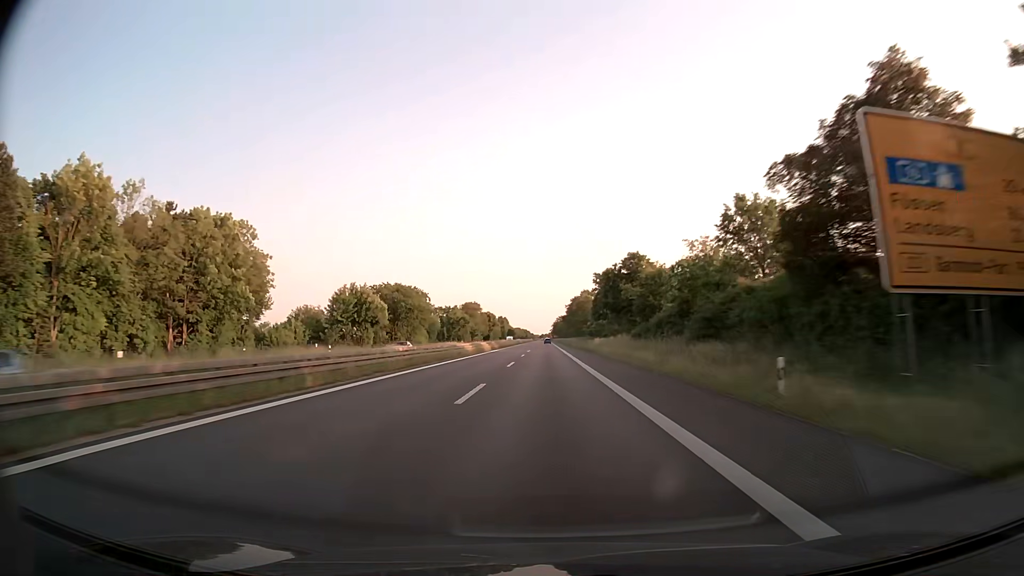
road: trunk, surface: asphalt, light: Day
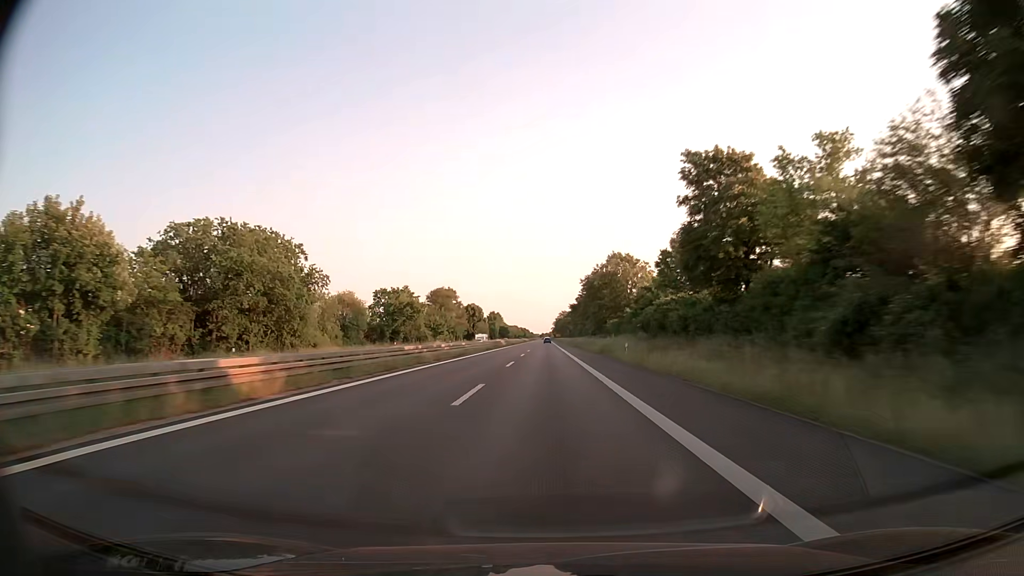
(0.0, +72.4) m; 0°
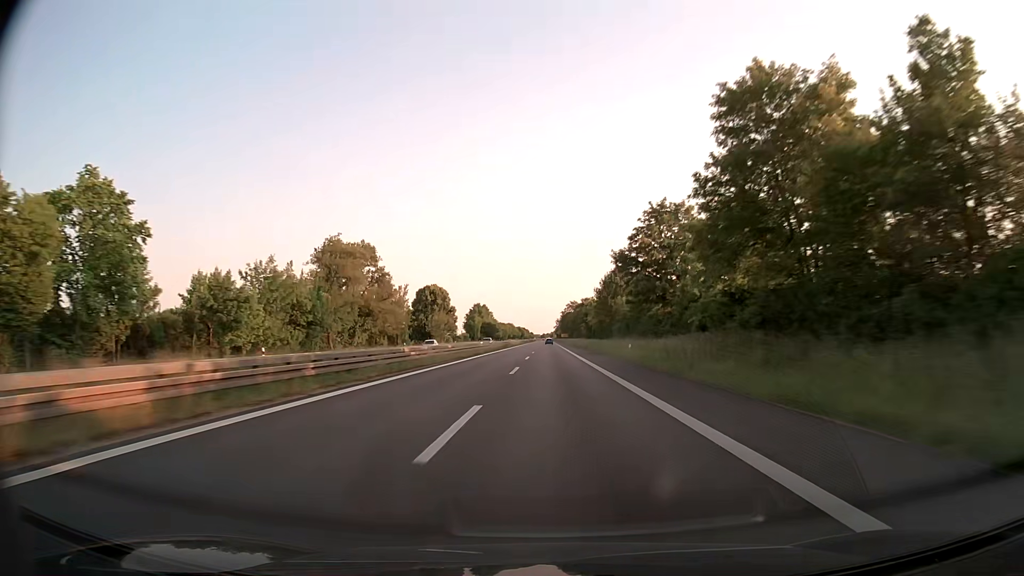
(-0.5, +96.3) m; 0°
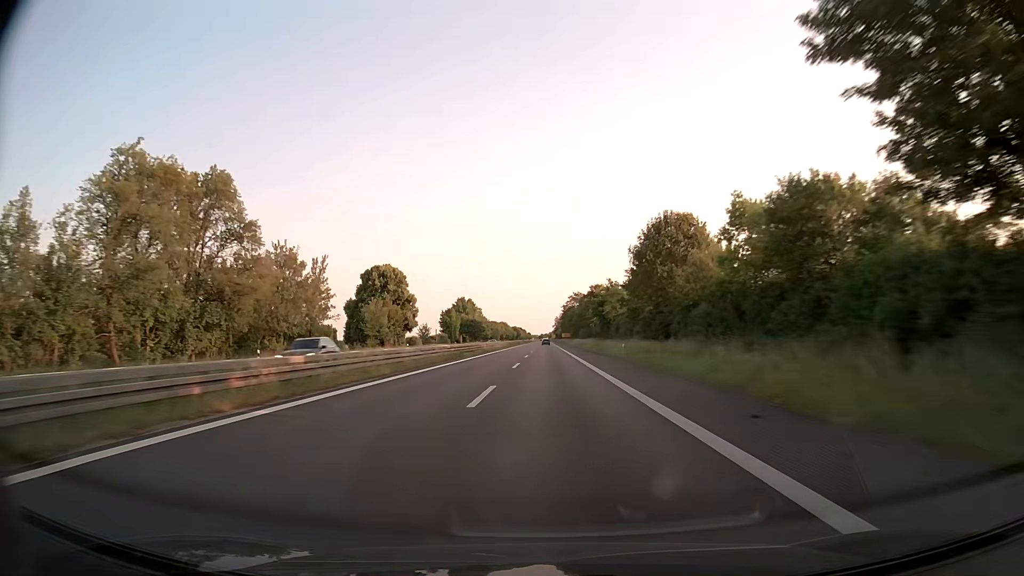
(+0.3, +48.0) m; +1°
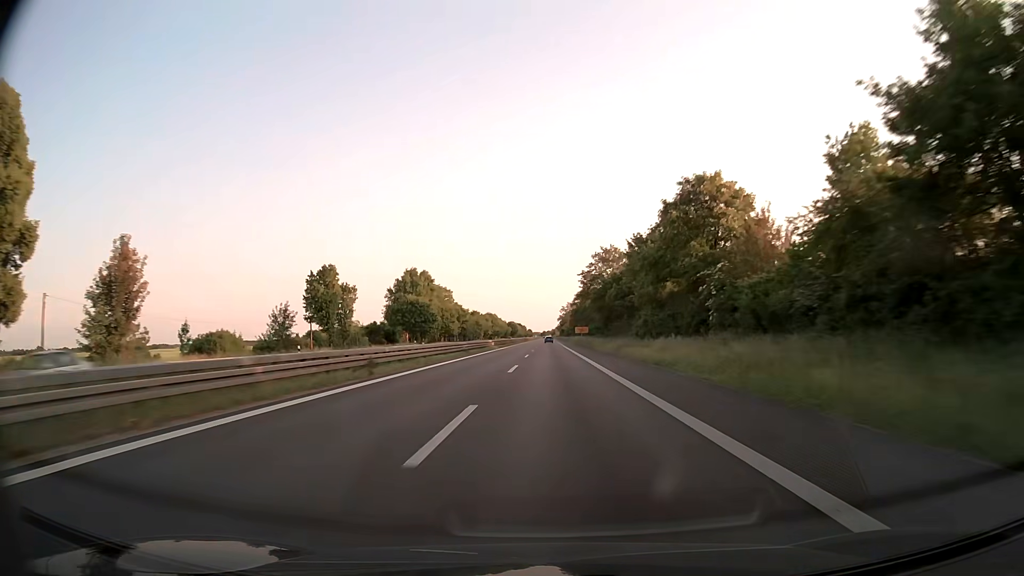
(-0.7, +96.3) m; -1°
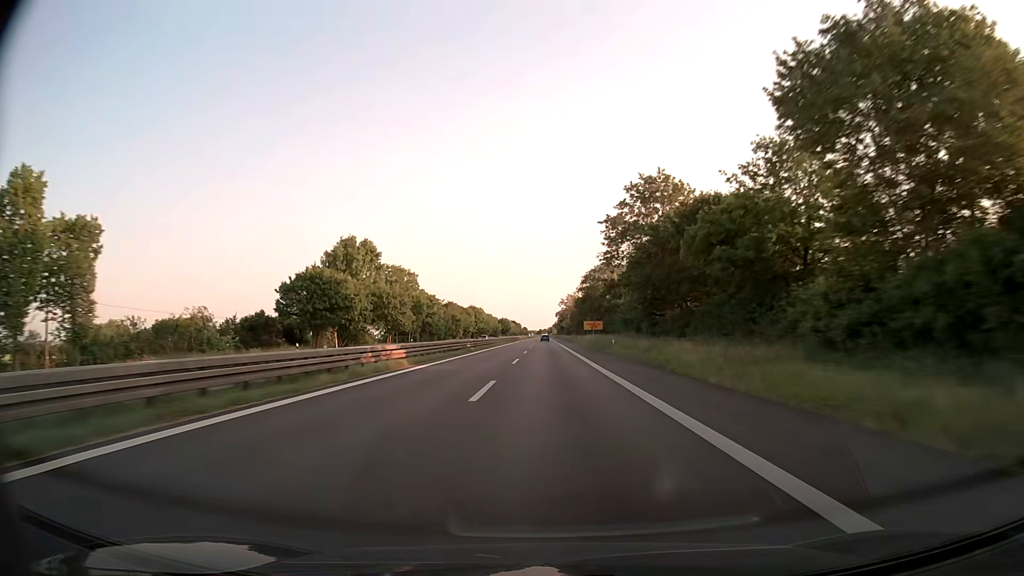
(+0.1, +47.3) m; 0°
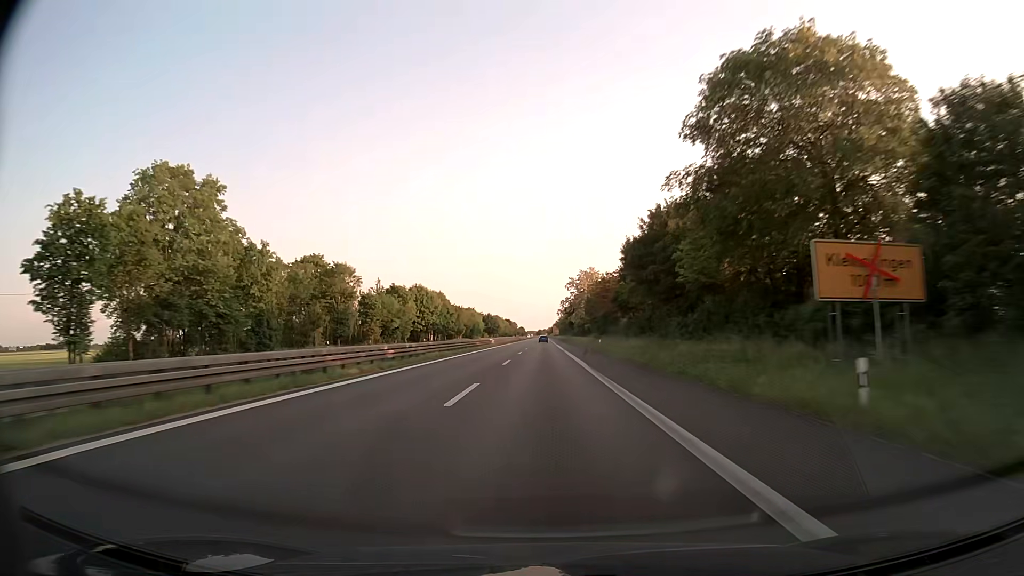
(+0.1, +90.6) m; 0°
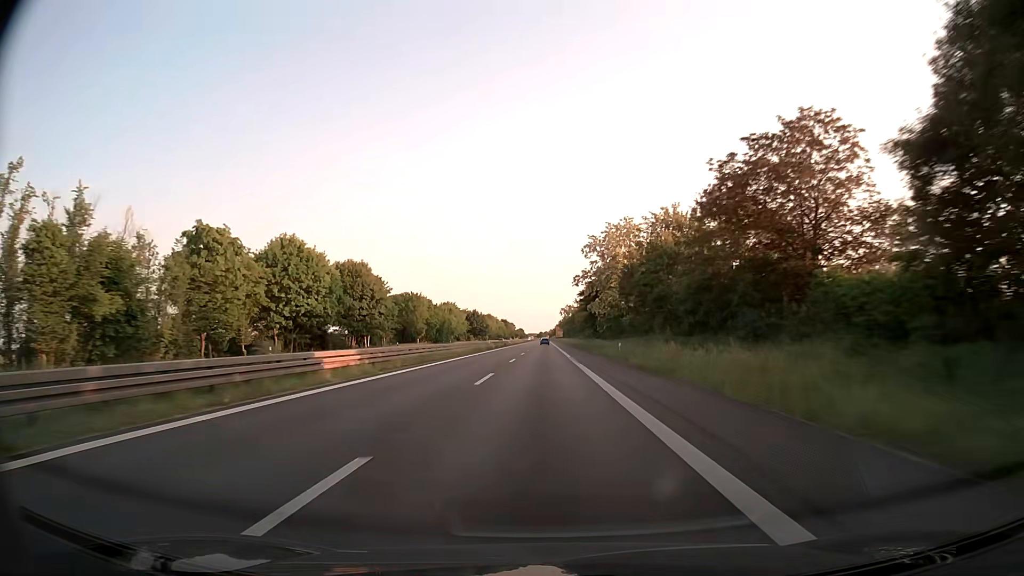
(0.0, +65.3) m; 0°
(0, +10) (0, +20) (0, +30) (0, +40) (0, +50) (0, +60) (+1, +70) (+1, +80) (+1, +90) (+1, +100) m
